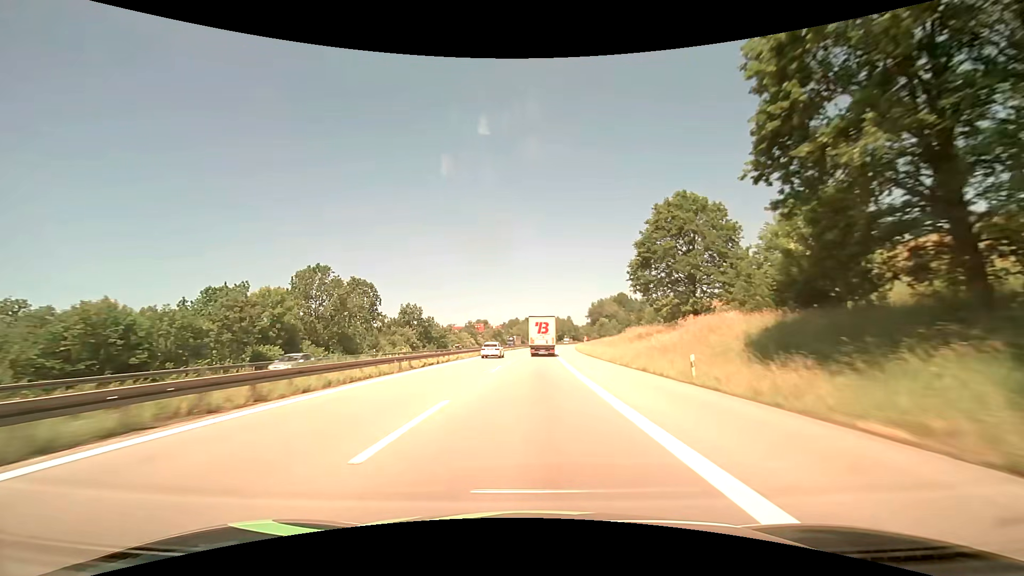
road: motorway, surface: asphalt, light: Day
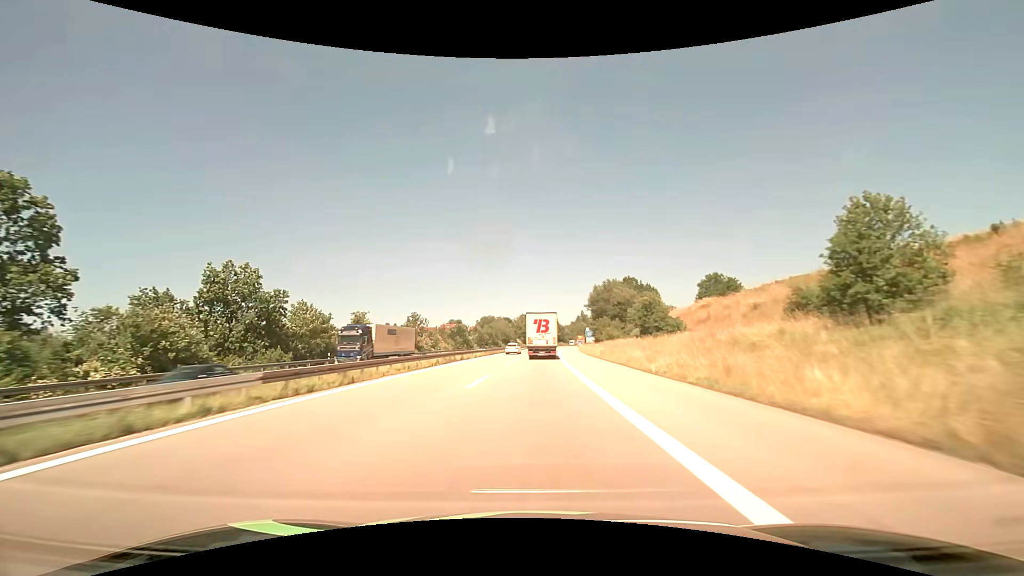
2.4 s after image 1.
(+1.4, +62.1) m; +2°
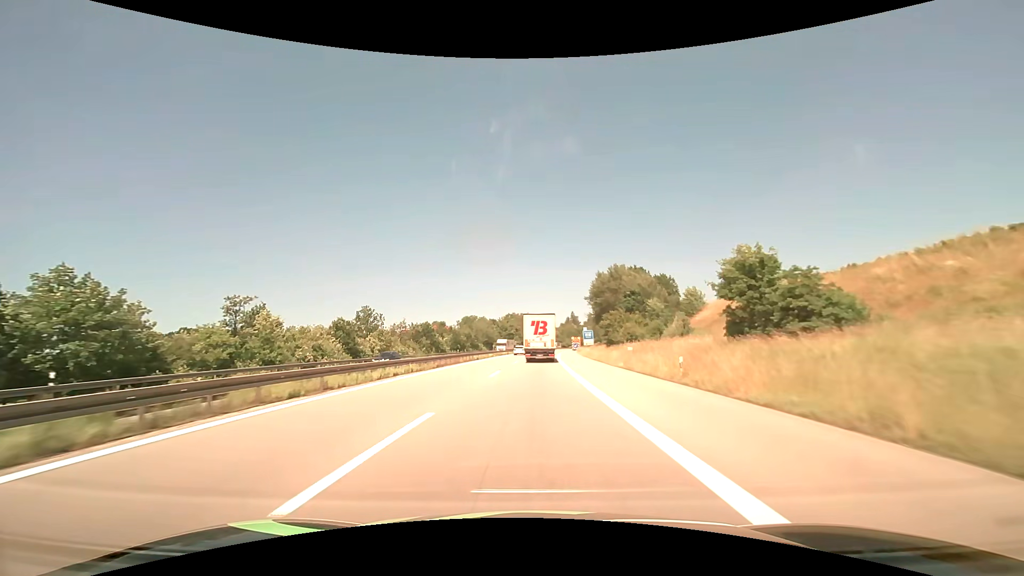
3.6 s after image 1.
(+0.3, +29.4) m; +1°
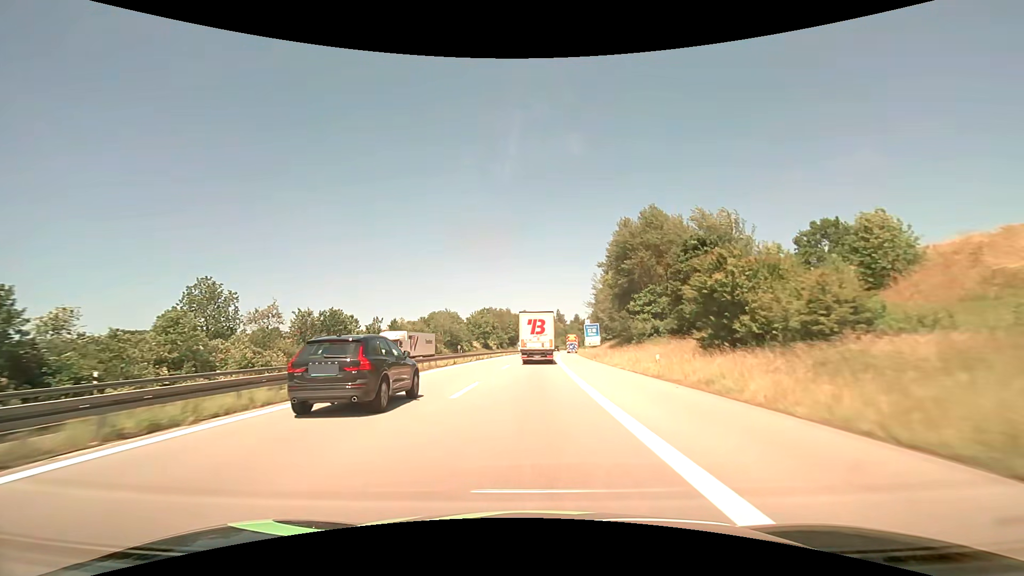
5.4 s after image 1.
(+0.9, +44.9) m; +2°
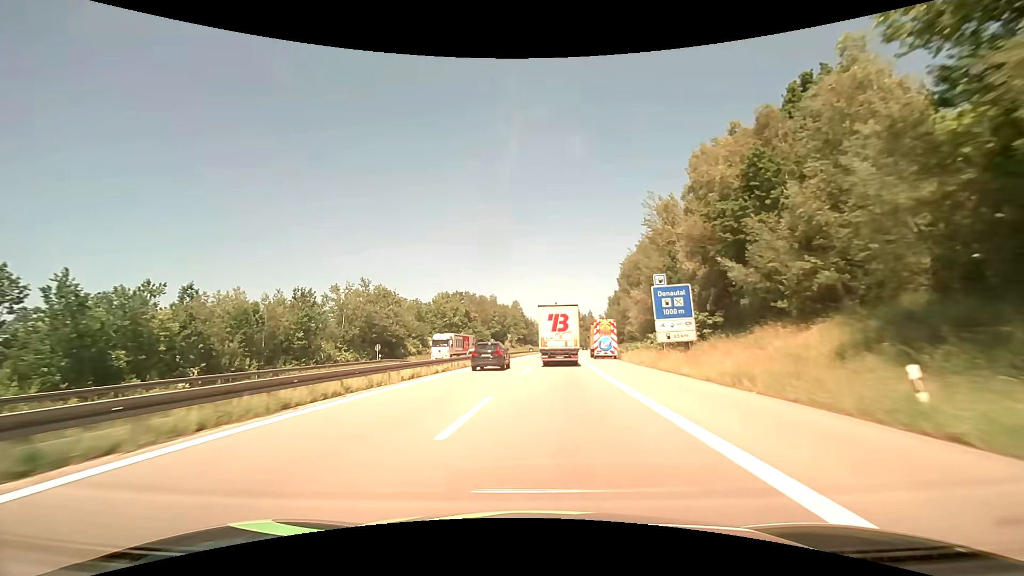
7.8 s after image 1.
(+0.8, +60.5) m; +1°
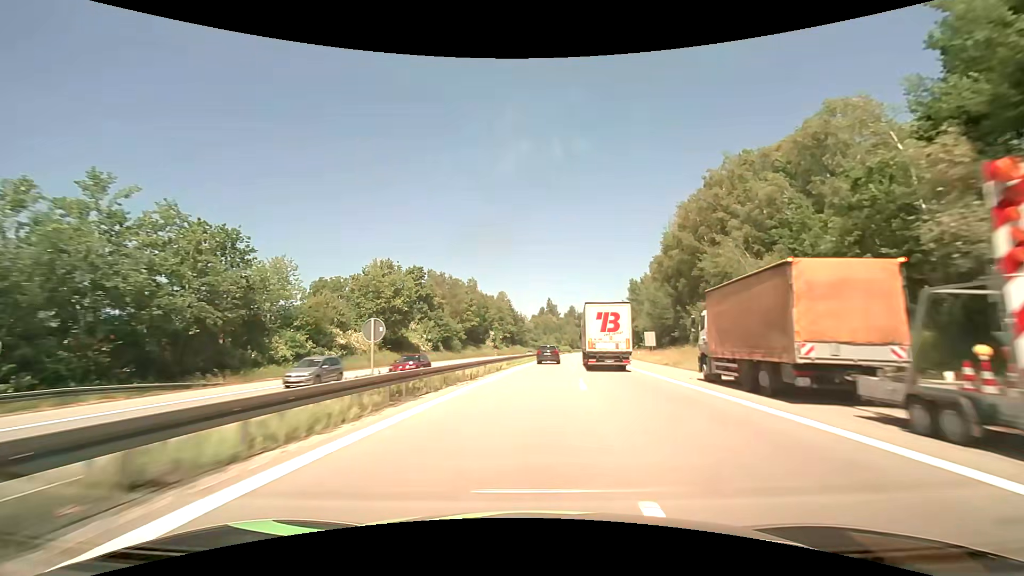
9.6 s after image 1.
(-0.4, +45.1) m; +1°
(0, +10) (0, +20) (+1, +30) (+2, +40) (+2, +50) (+3, +60) (+4, +70) (+5, +80) (+7, +90) (+8, +100) m
